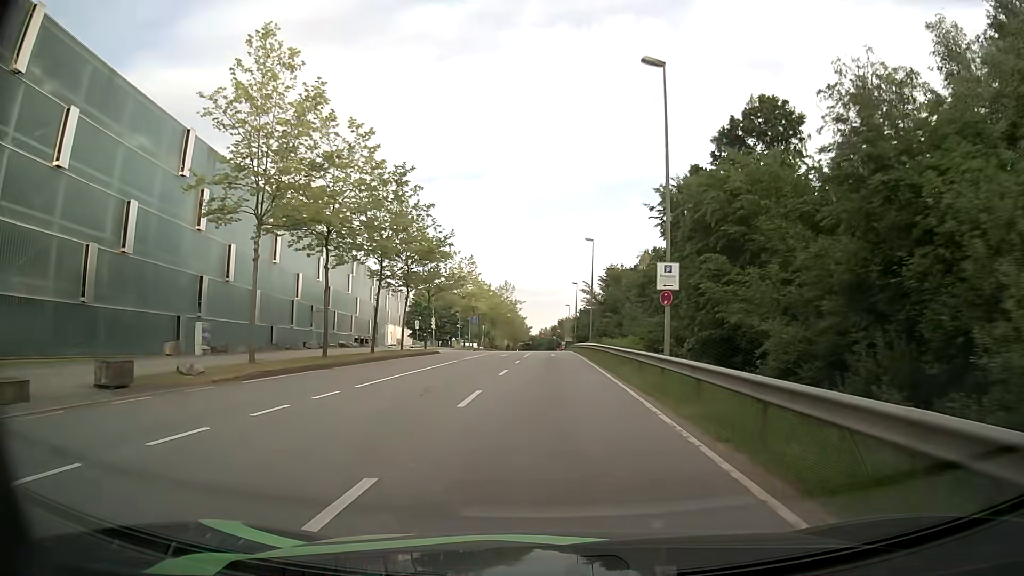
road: secondary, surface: asphalt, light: Day
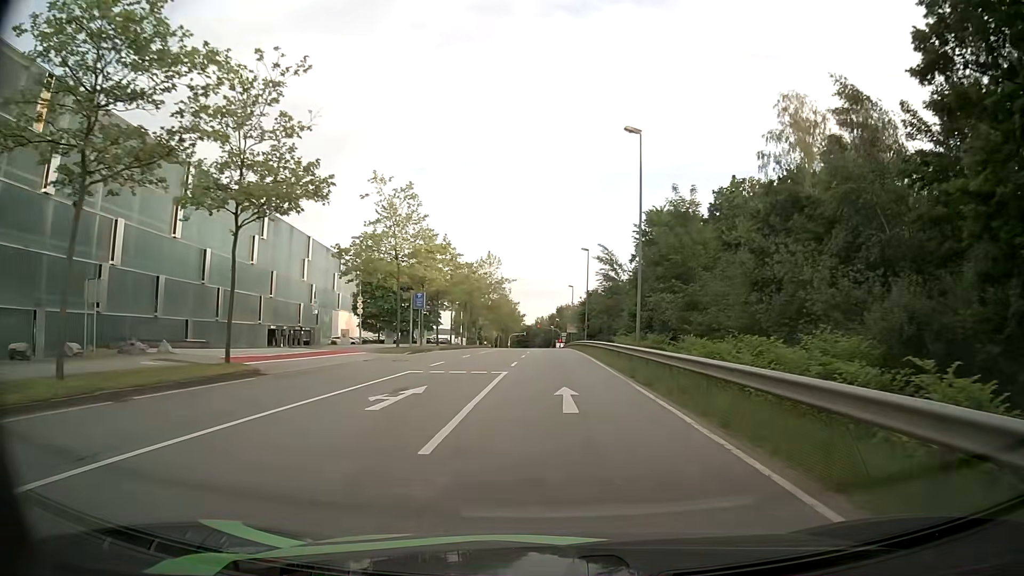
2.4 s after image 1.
(-0.1, +31.8) m; 0°
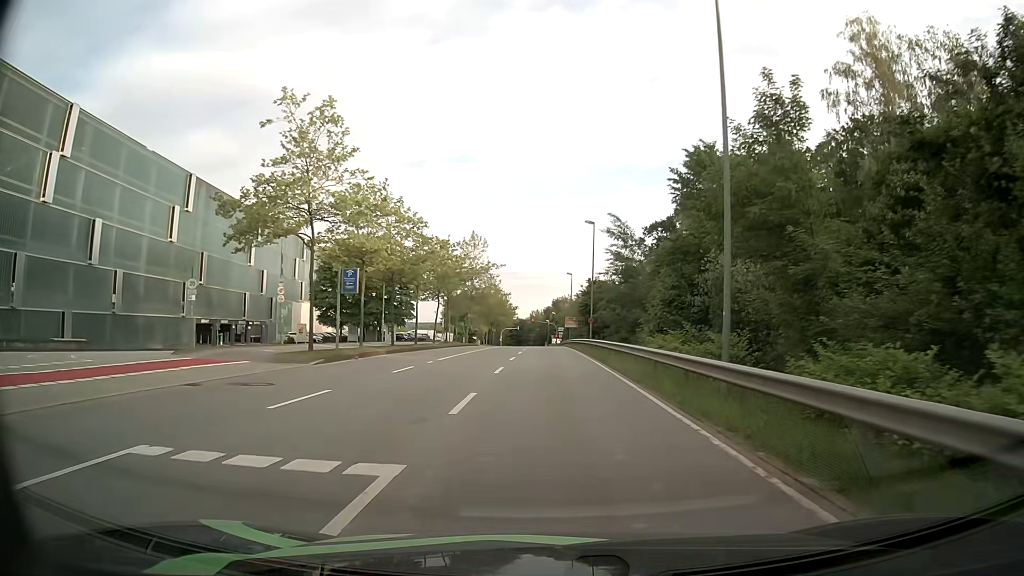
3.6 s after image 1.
(+0.1, +14.7) m; +1°
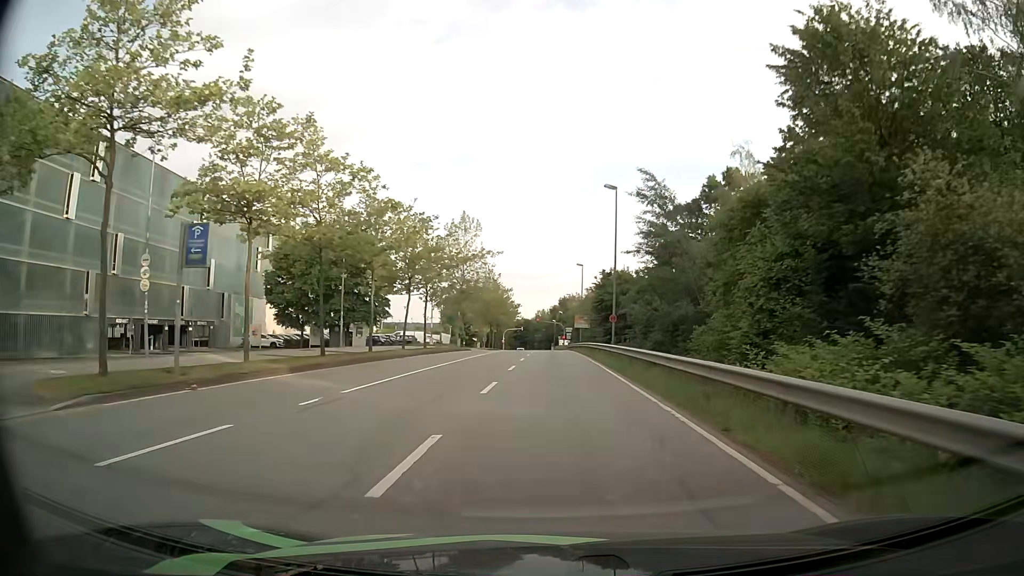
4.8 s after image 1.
(-0.1, +14.0) m; -1°
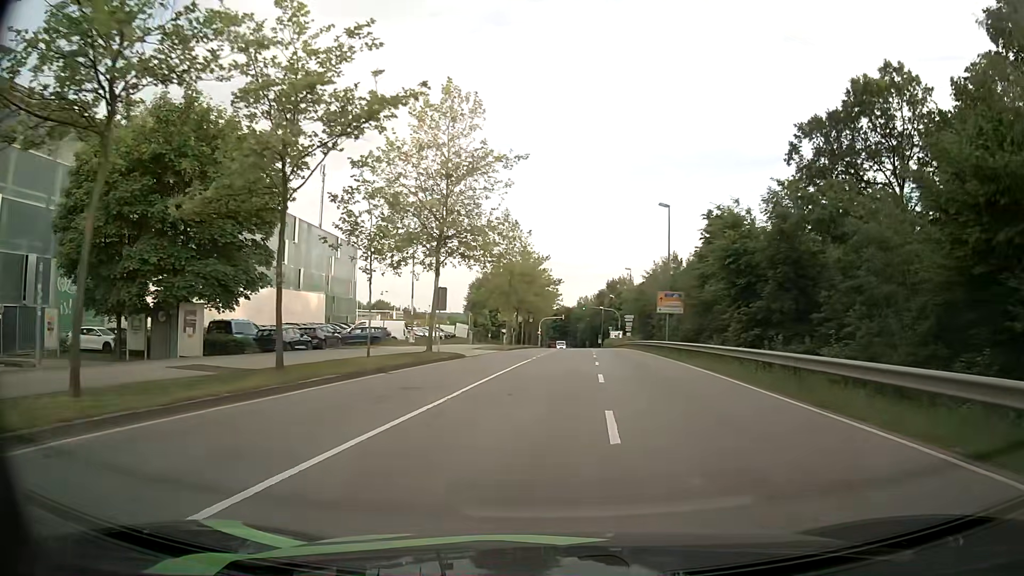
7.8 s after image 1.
(-1.6, +33.7) m; -4°
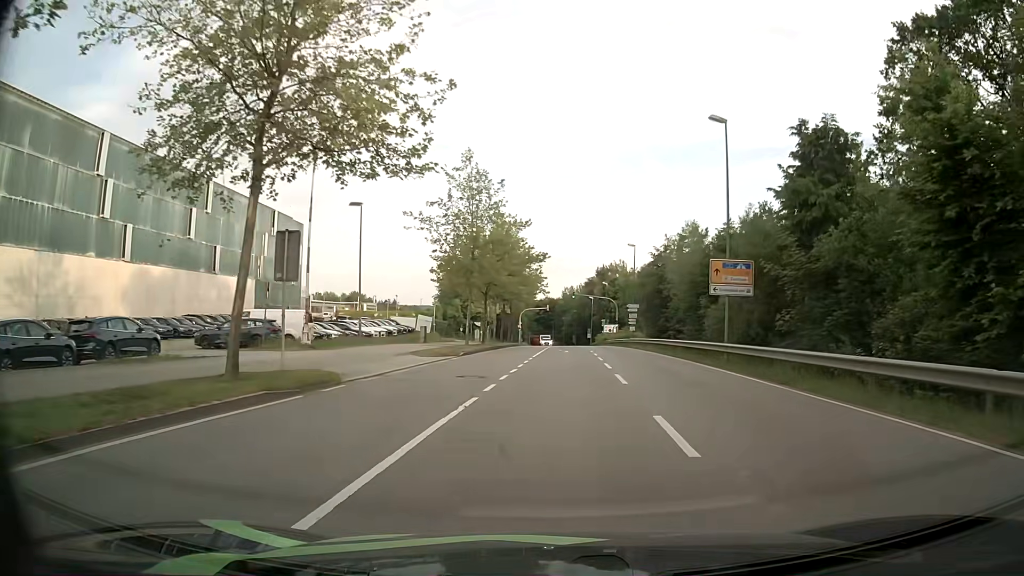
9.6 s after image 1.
(+0.3, +18.8) m; +2°
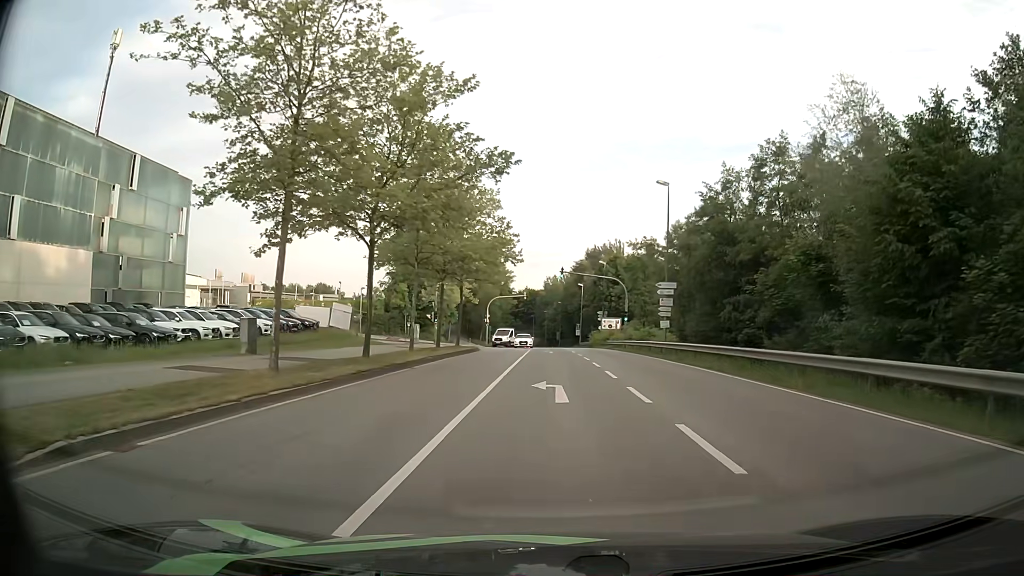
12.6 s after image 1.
(+0.4, +27.8) m; +1°
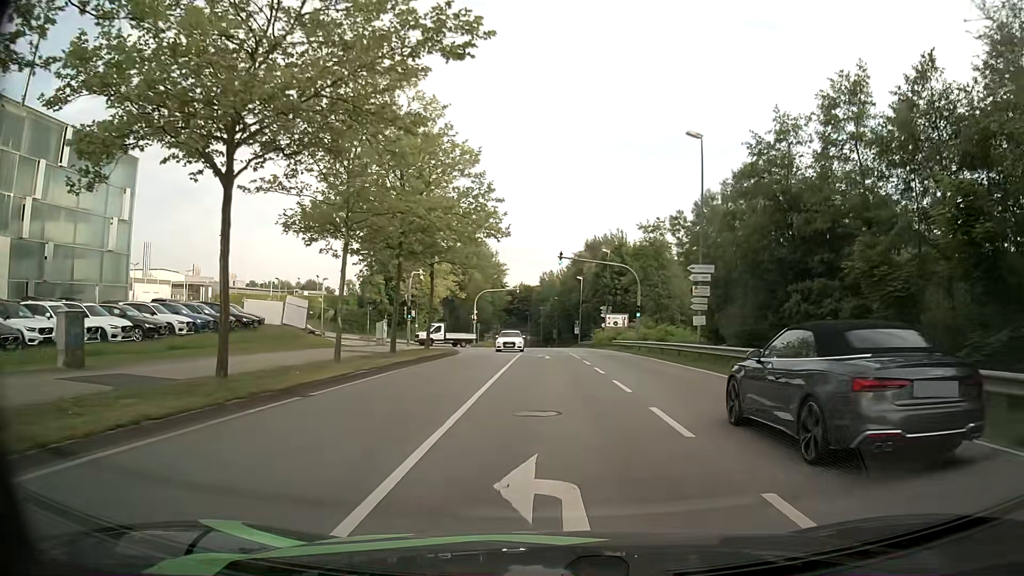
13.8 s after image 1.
(0.0, +9.9) m; 0°
(0, +10) (0, +20) (0, +30) (0, +40) (0, +50) (-3, +59) (-12, +64) (-22, +64) (-32, +65) (-42, +65) m
